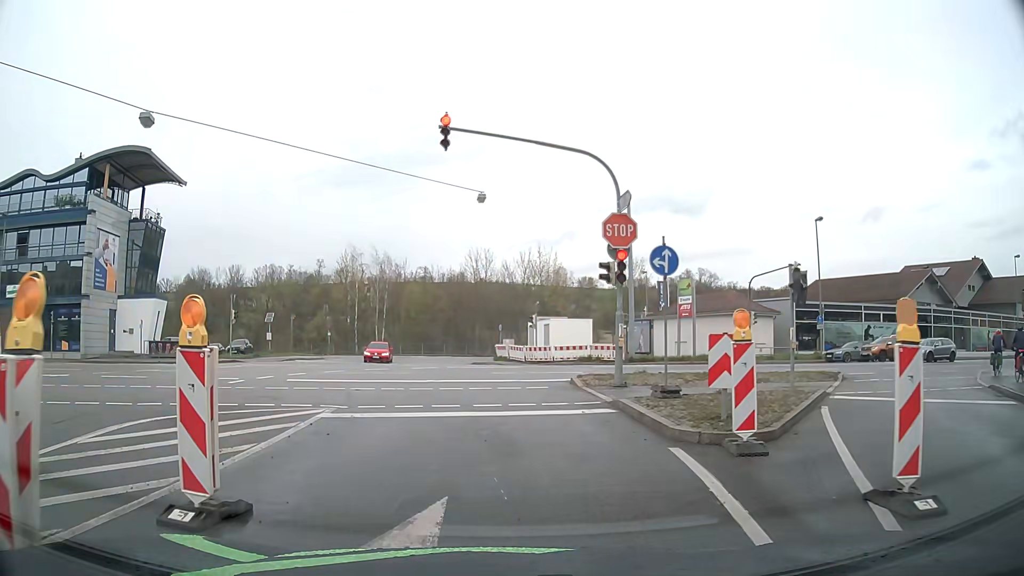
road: tertiary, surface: asphalt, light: Day
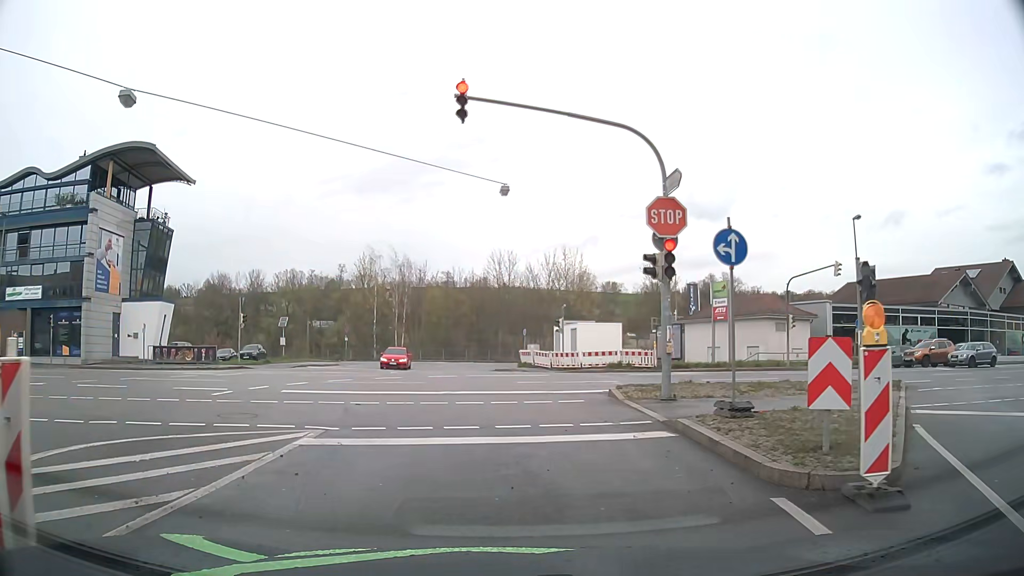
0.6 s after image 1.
(0.0, +2.5) m; -1°
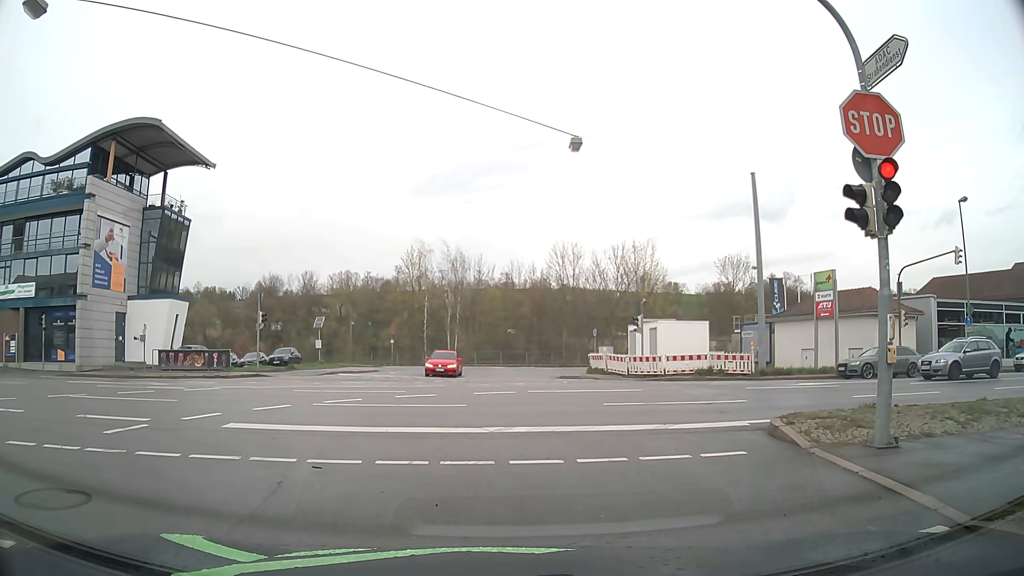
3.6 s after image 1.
(-0.3, +6.4) m; -5°
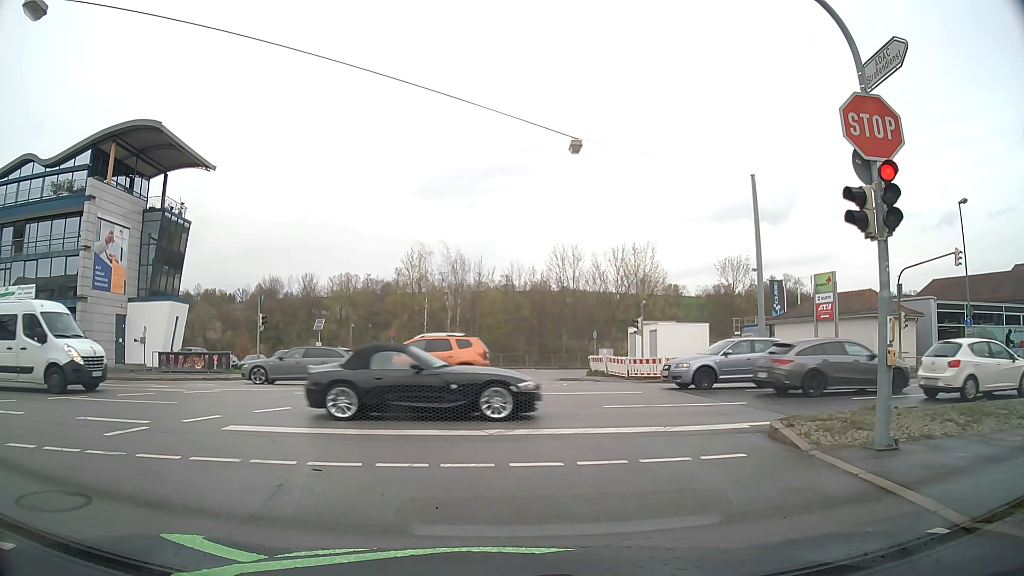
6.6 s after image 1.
(0.0, +0.1) m; 0°
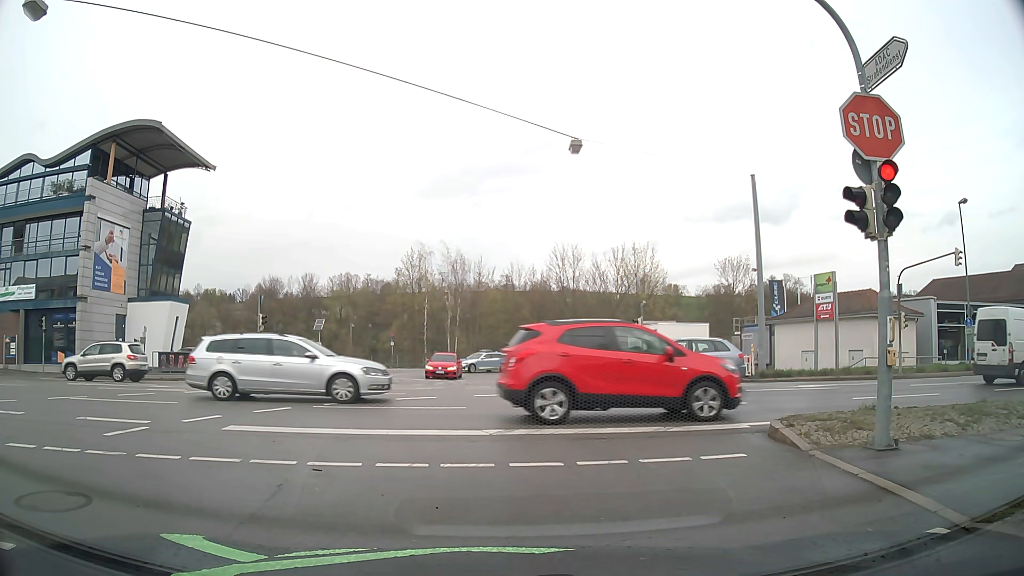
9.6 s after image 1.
(0.0, 0.0) m; 0°
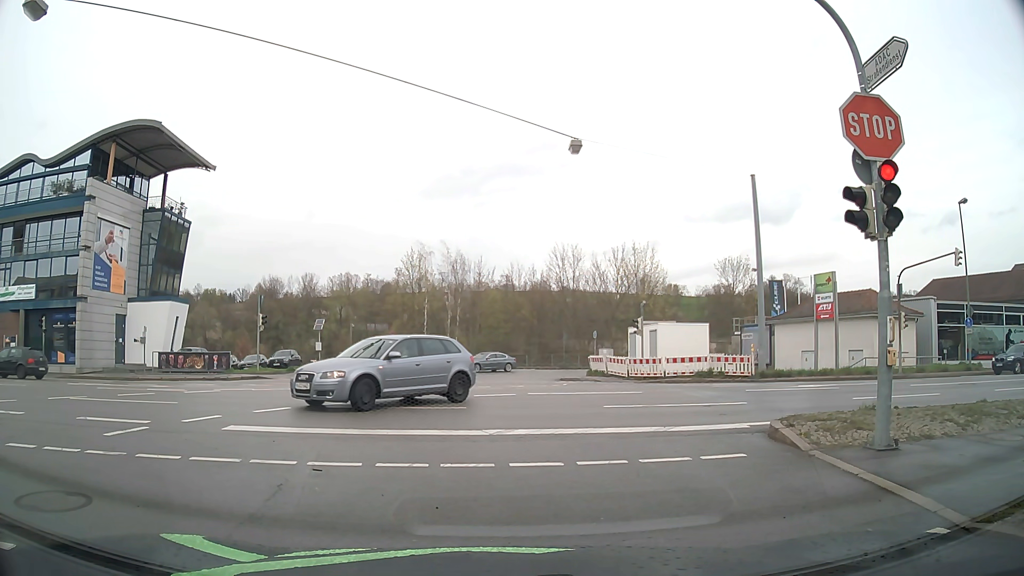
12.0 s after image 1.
(0.0, 0.0) m; 0°
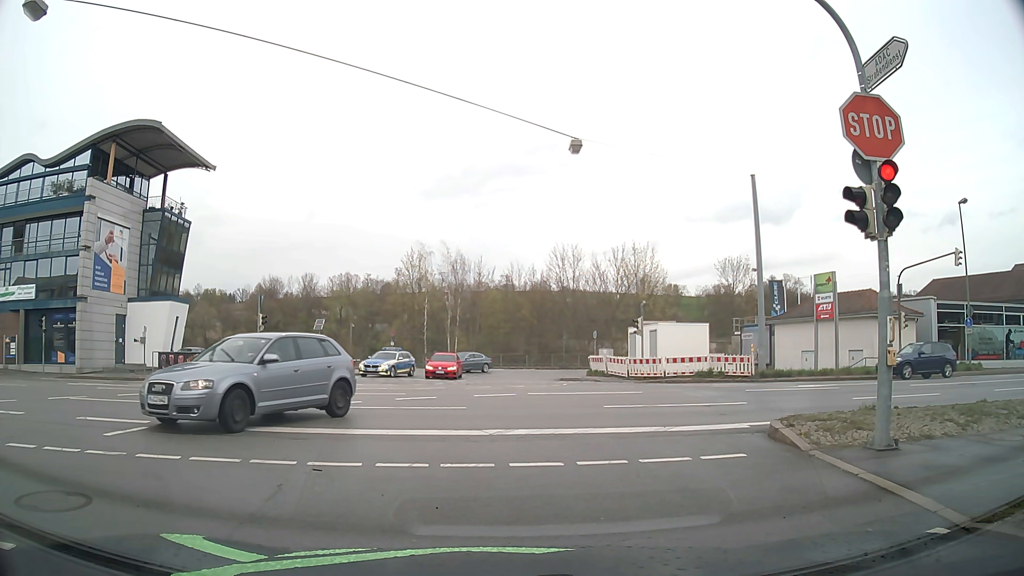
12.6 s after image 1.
(0.0, 0.0) m; 0°
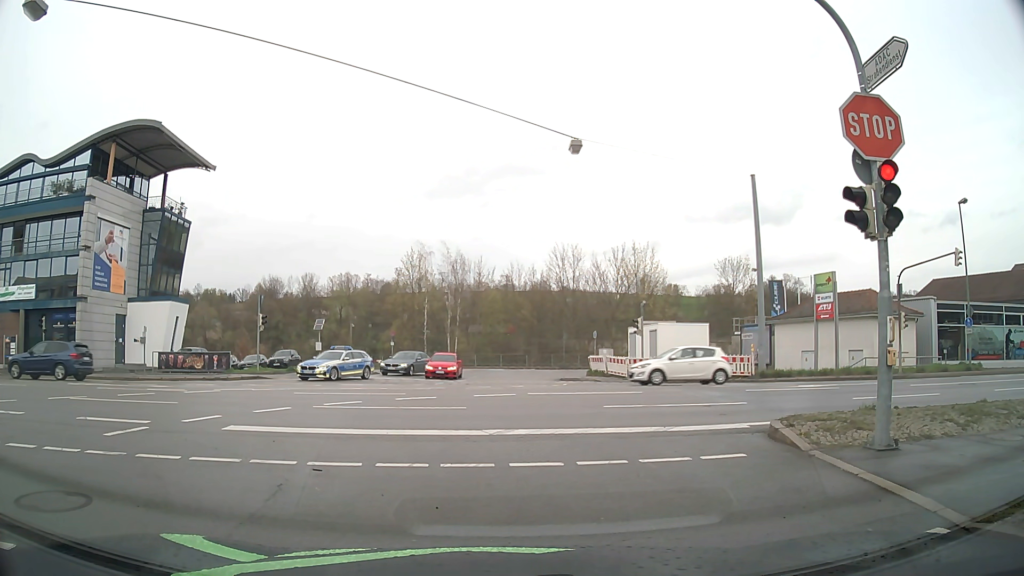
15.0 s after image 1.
(0.0, 0.0) m; 0°
(-1, +10) (-3, +20) (-11, +25) (-21, +25) (-31, +25) (-41, +24) (-51, +23) (-61, +23) (-71, +22) (-81, +22) m
